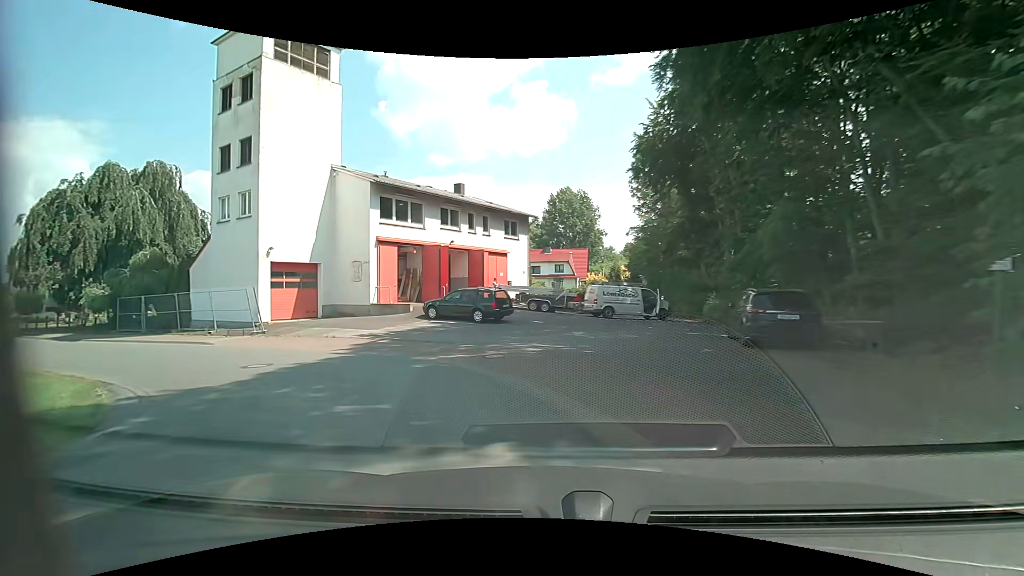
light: Day
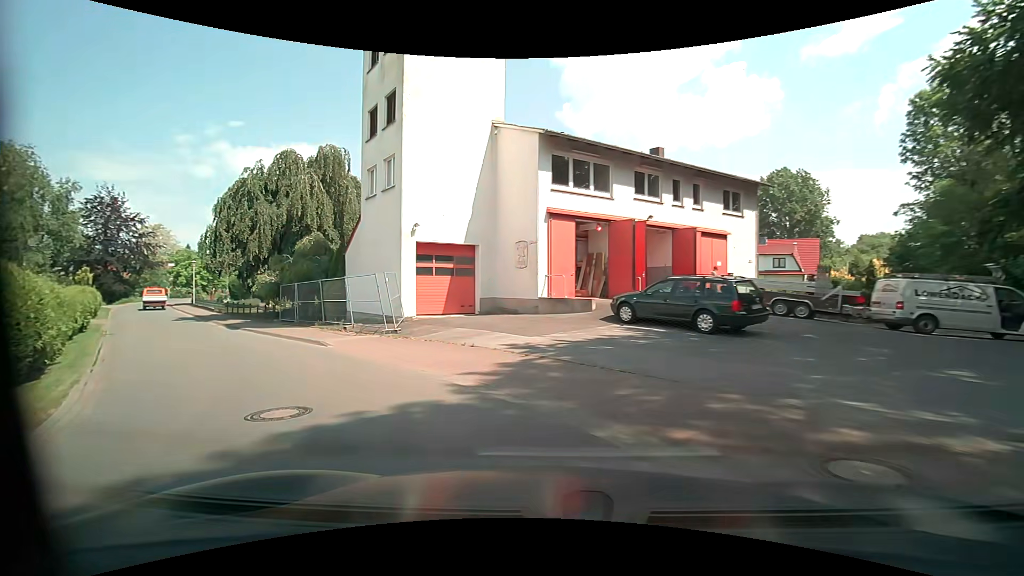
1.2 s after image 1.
(-1.3, +7.7) m; -20°
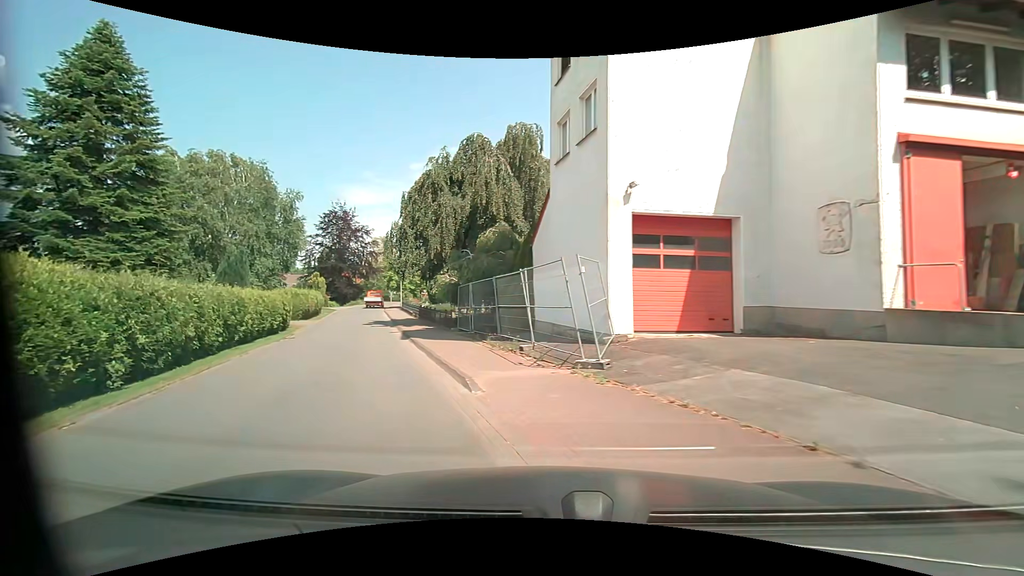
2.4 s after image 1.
(-1.6, +7.7) m; -23°
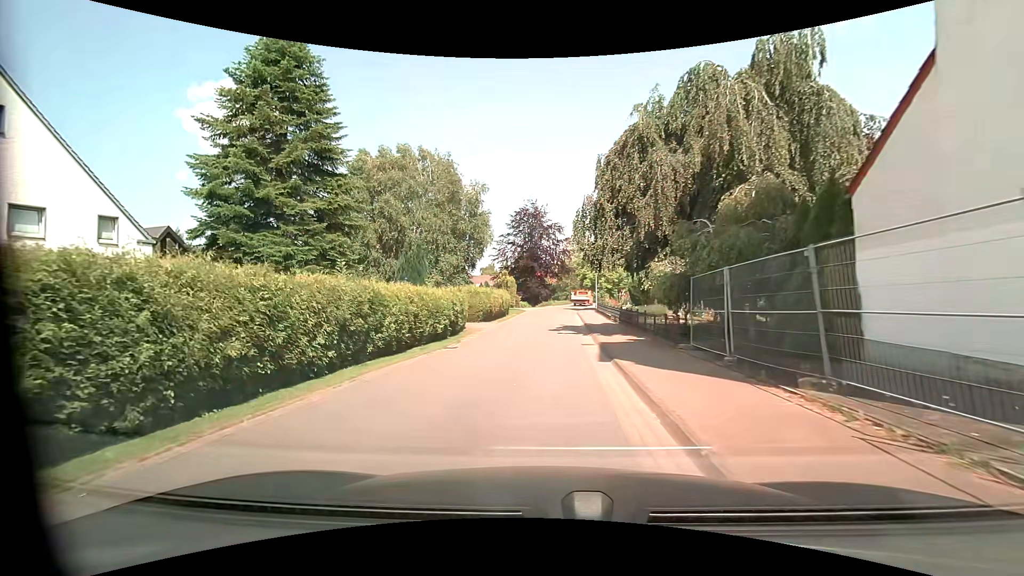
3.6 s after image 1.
(-1.7, +7.9) m; -23°
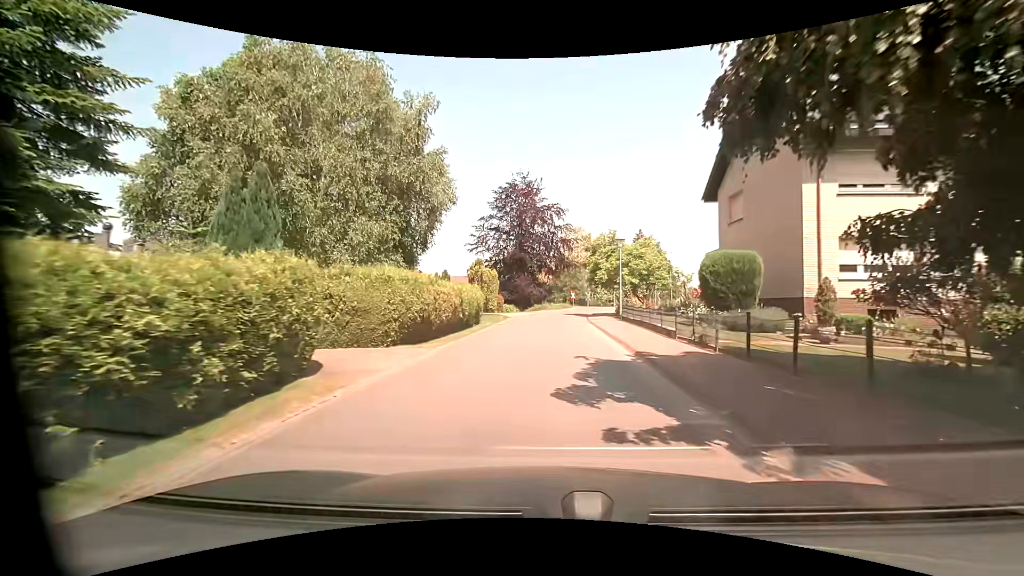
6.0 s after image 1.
(-0.4, +18.3) m; 0°
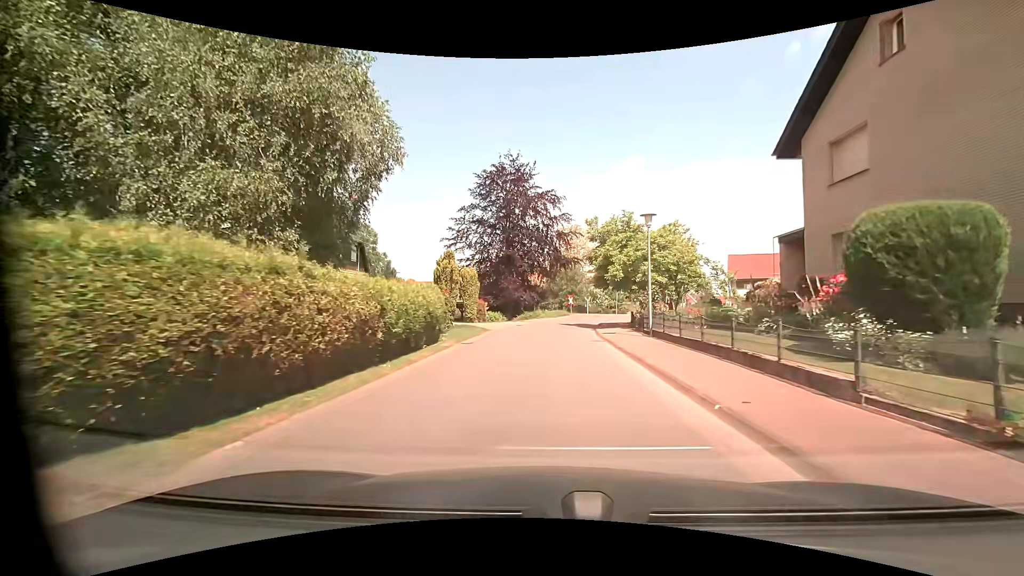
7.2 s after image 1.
(0.0, +10.0) m; 0°
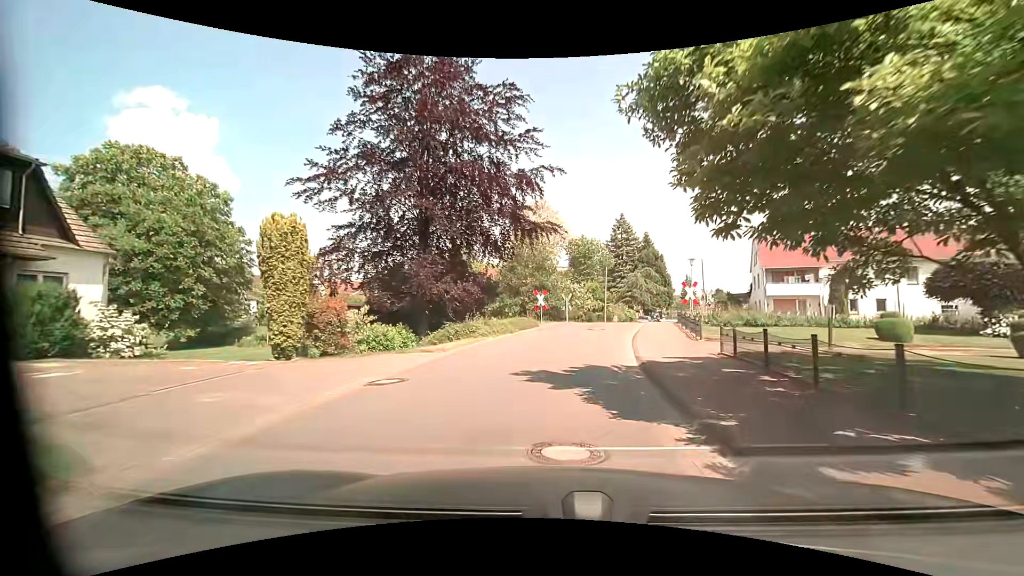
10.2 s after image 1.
(+1.0, +23.6) m; +5°
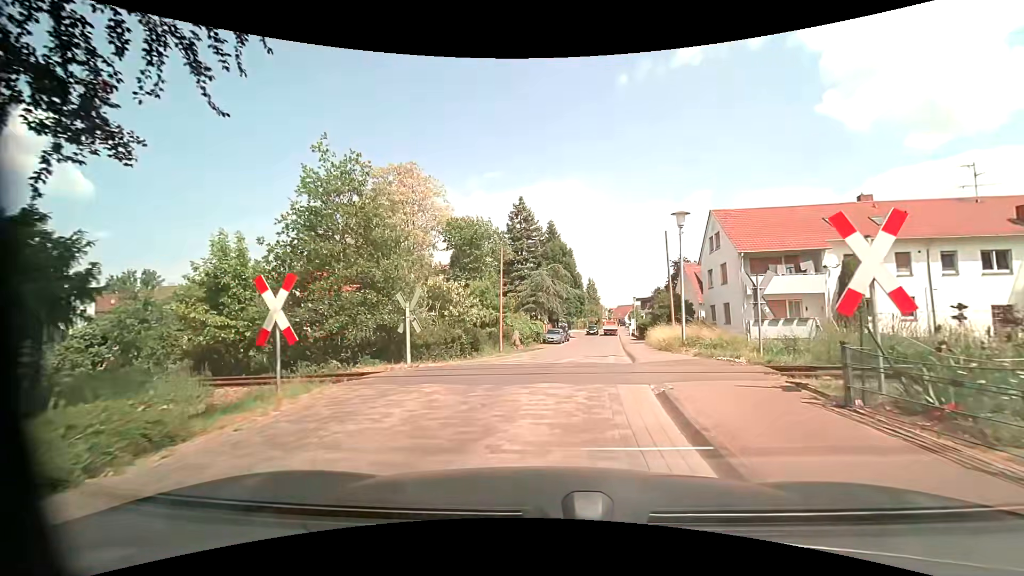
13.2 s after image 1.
(+2.2, +21.5) m; +12°
